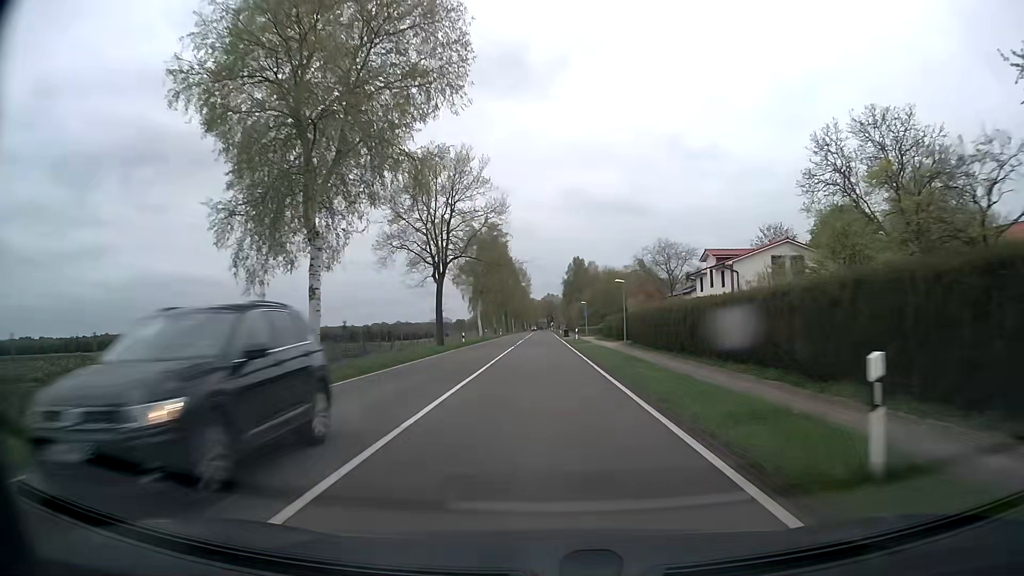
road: secondary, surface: asphalt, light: Day
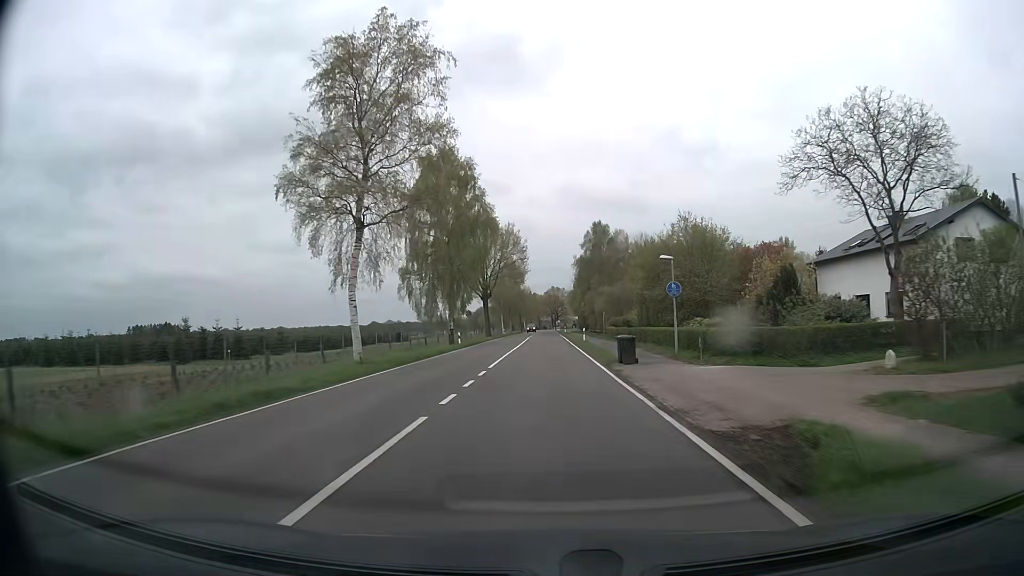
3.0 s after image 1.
(+0.1, +54.0) m; 0°
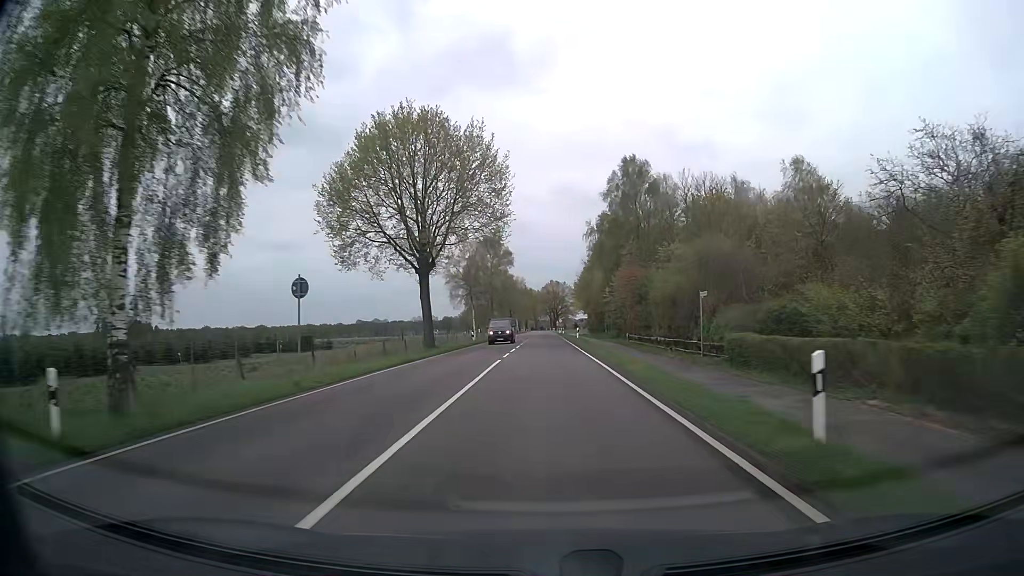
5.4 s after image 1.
(+0.1, +43.2) m; 0°
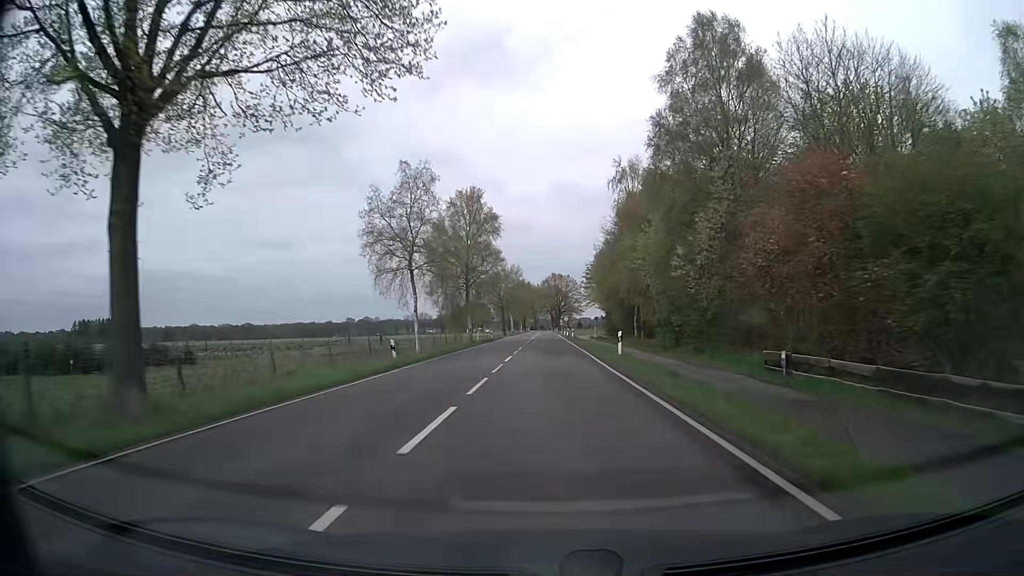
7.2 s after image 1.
(0.0, +32.4) m; 0°
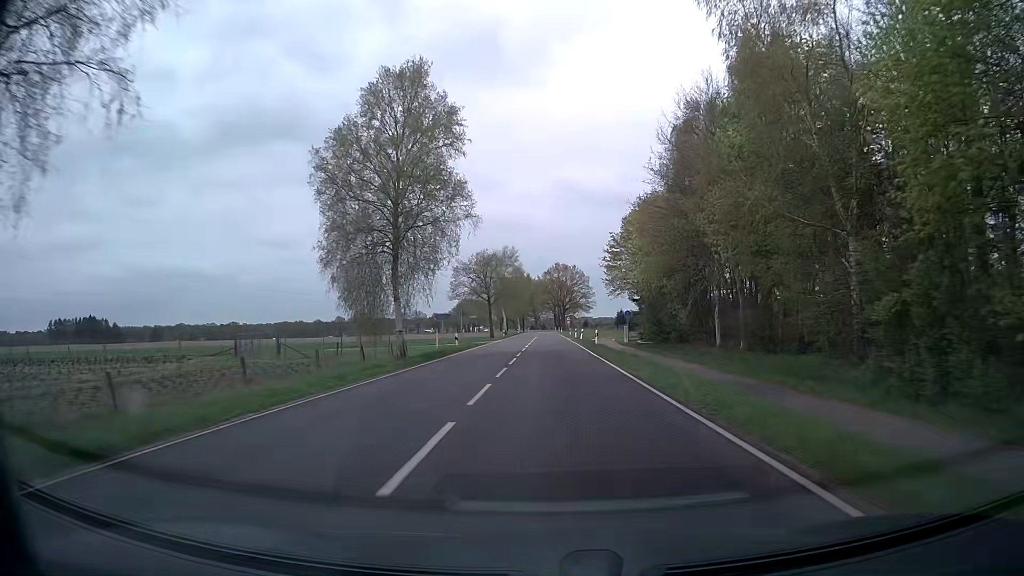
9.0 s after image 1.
(-0.1, +32.4) m; 0°
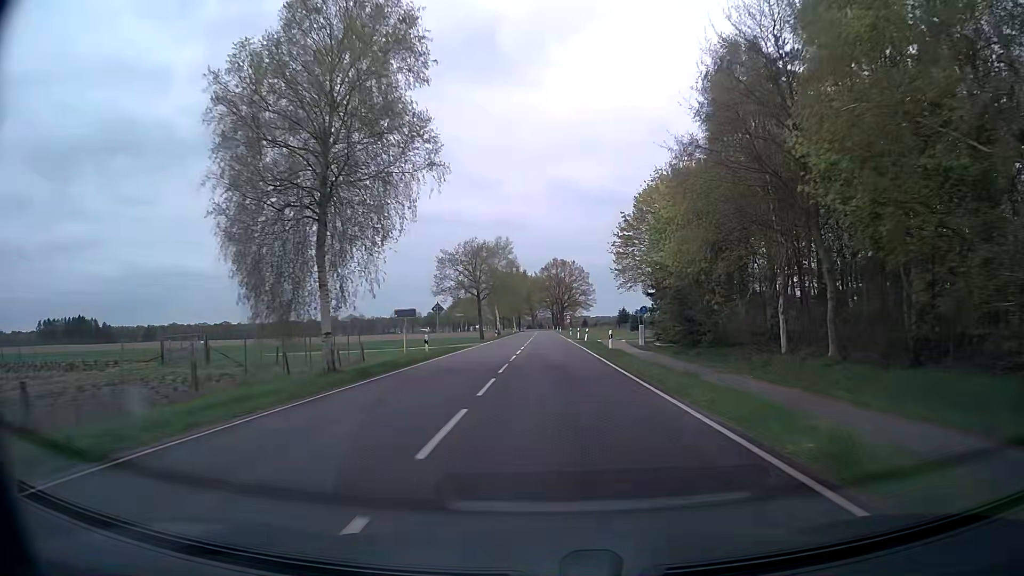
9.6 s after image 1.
(0.0, +10.8) m; 0°
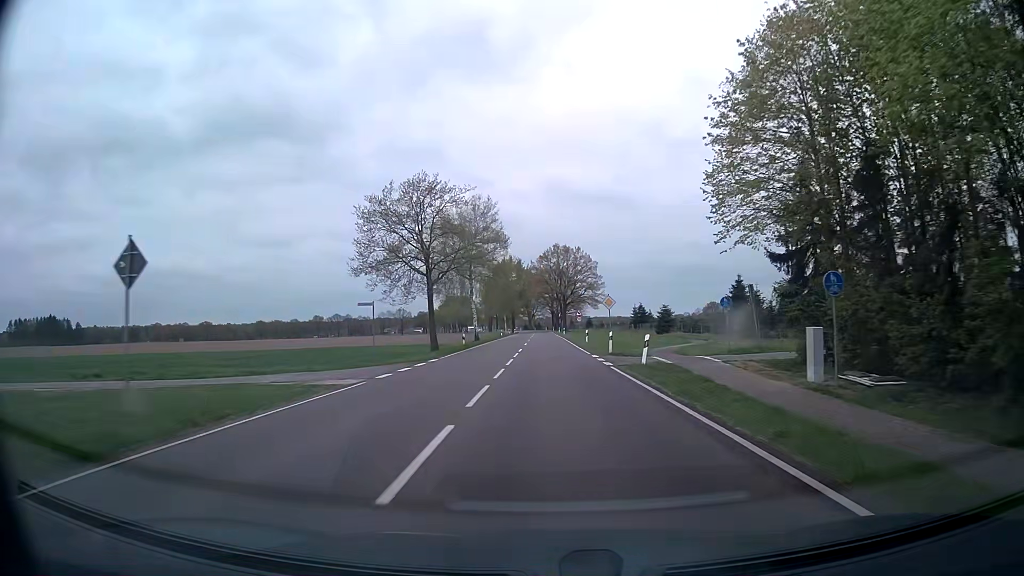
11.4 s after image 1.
(+0.1, +32.4) m; 0°
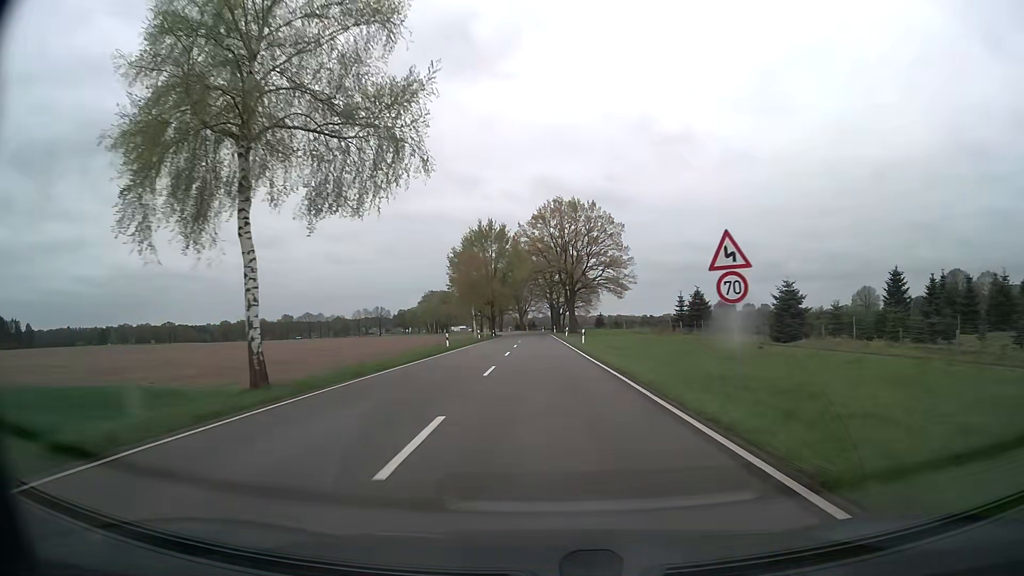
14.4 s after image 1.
(+0.1, +53.9) m; 0°
(0, +10) (0, +20) (0, +30) (0, +40) (0, +50) (0, +60) (0, +70) (-1, +80) (-1, +90) (-1, +100) m
